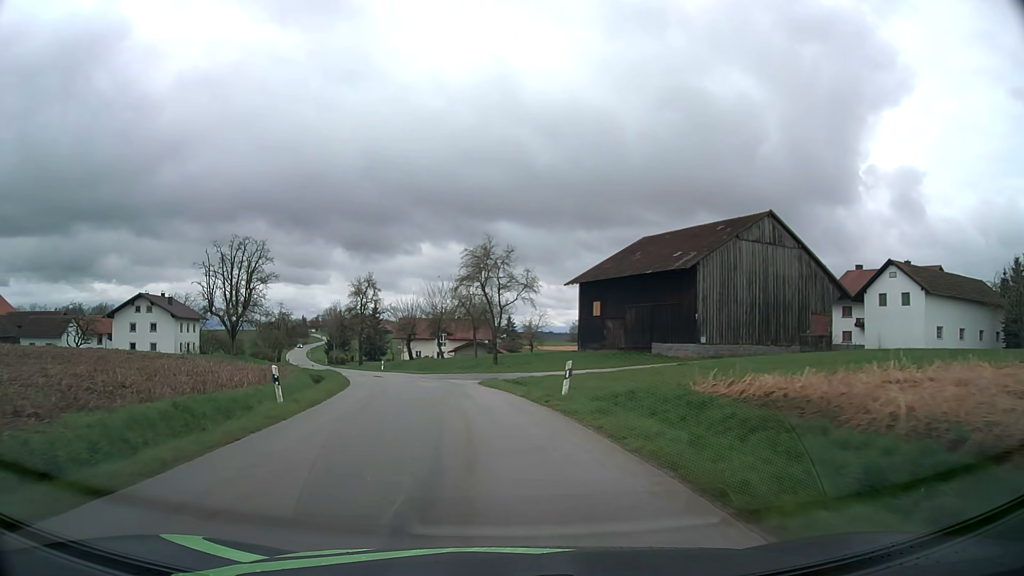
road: tertiary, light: Day
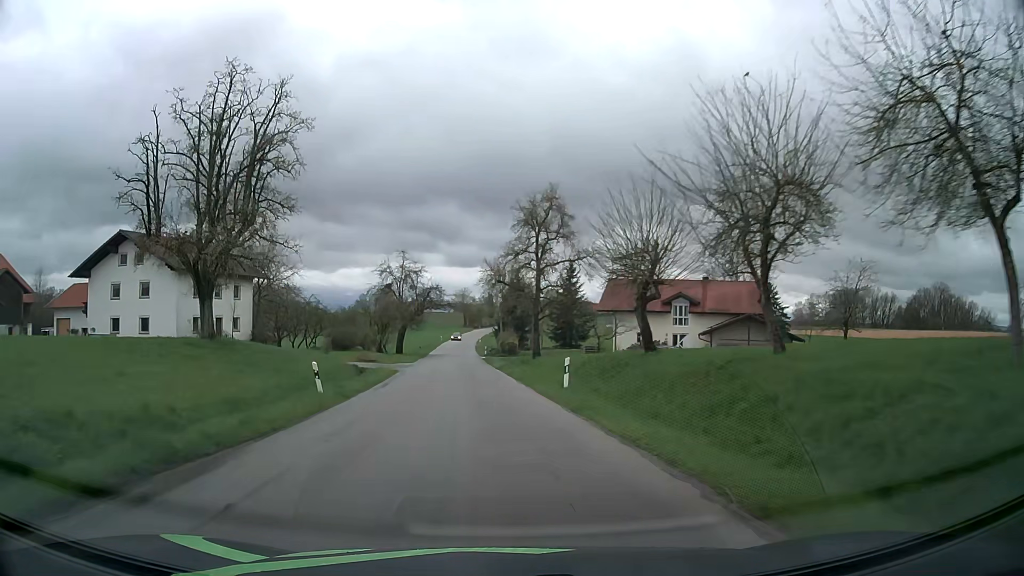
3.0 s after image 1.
(-7.7, +47.0) m; -17°
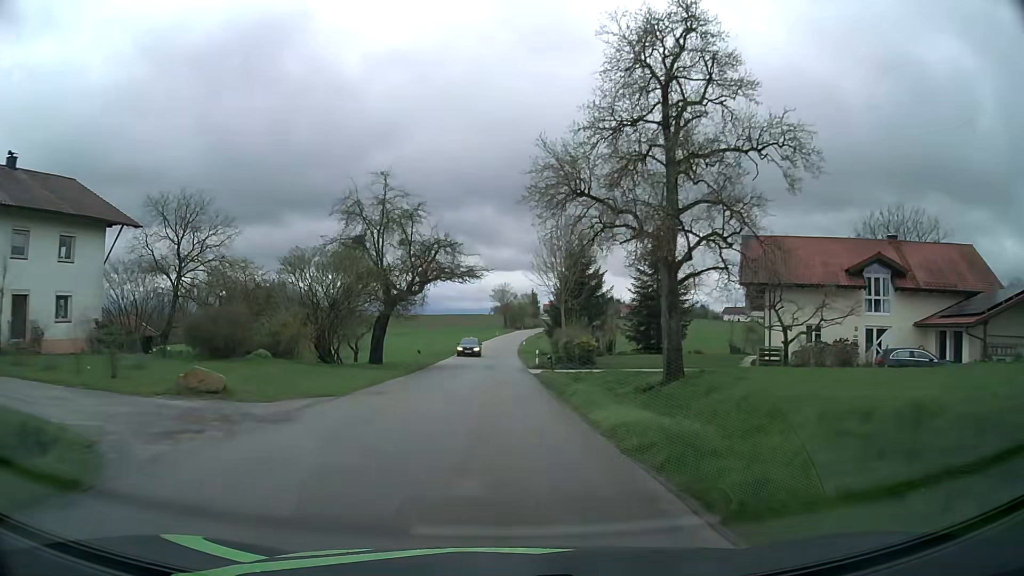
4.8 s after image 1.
(-1.8, +31.2) m; -4°
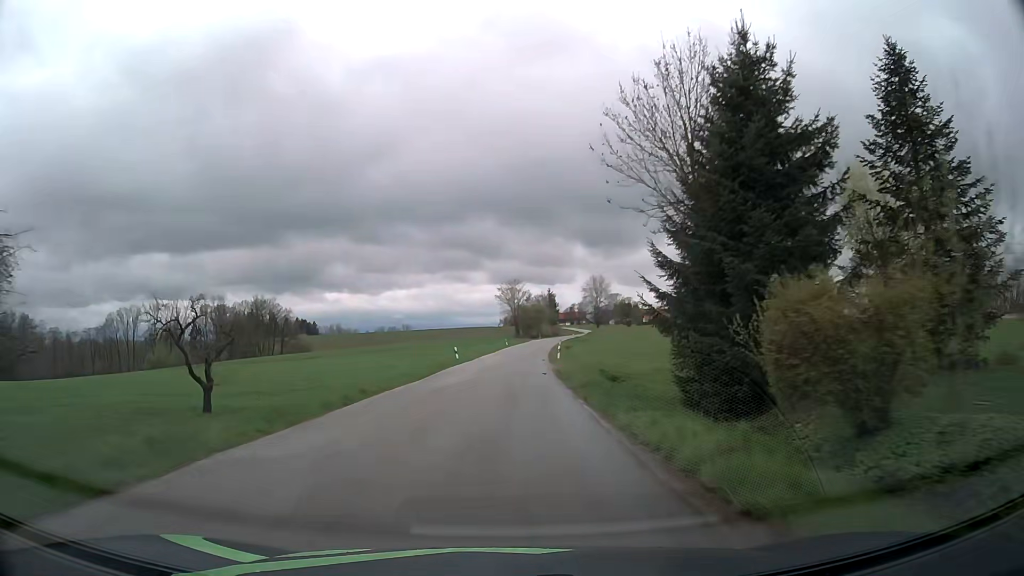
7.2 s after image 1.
(-0.2, +43.3) m; -2°
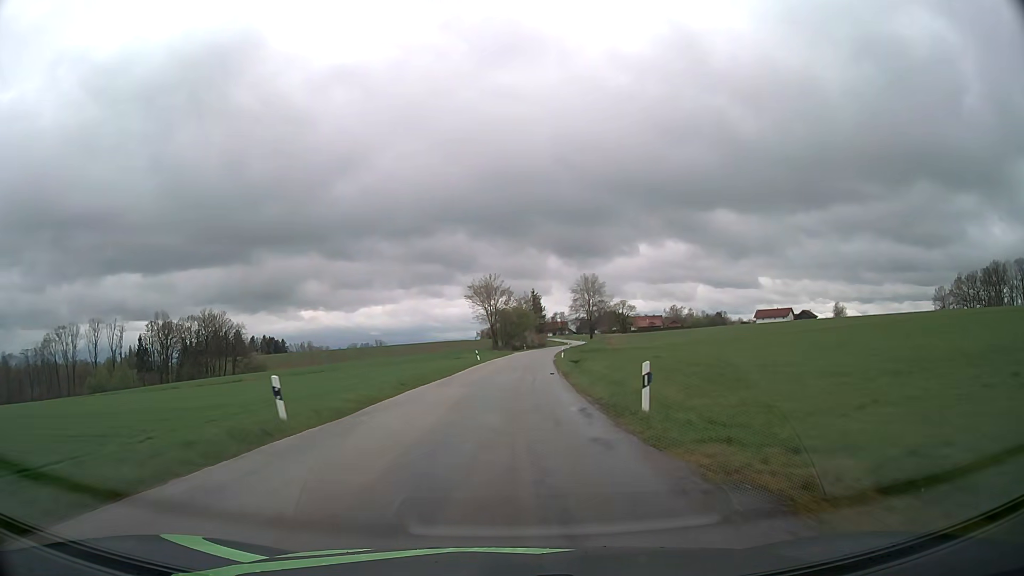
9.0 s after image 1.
(+1.0, +33.0) m; +3°
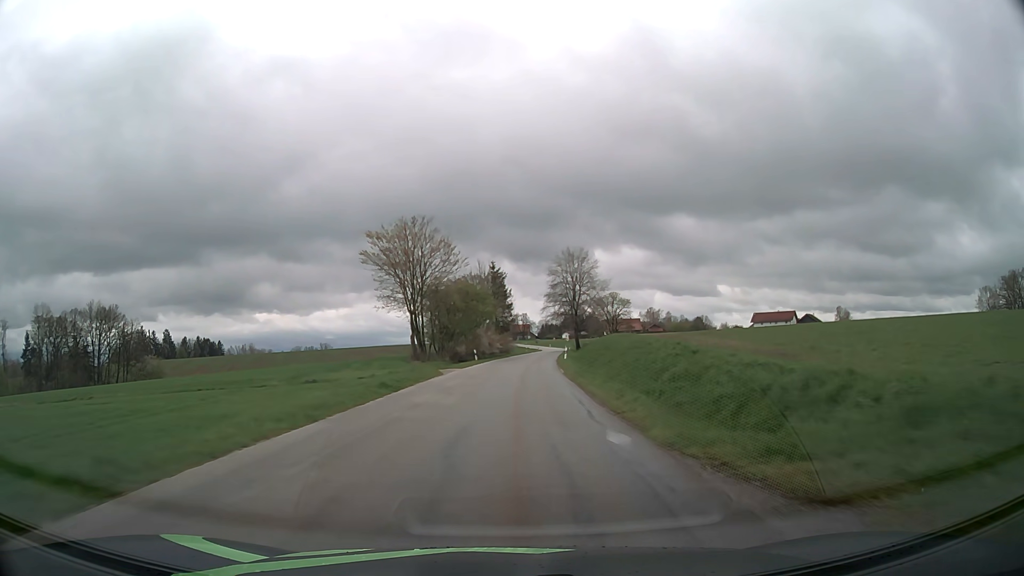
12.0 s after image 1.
(+1.8, +55.1) m; +4°
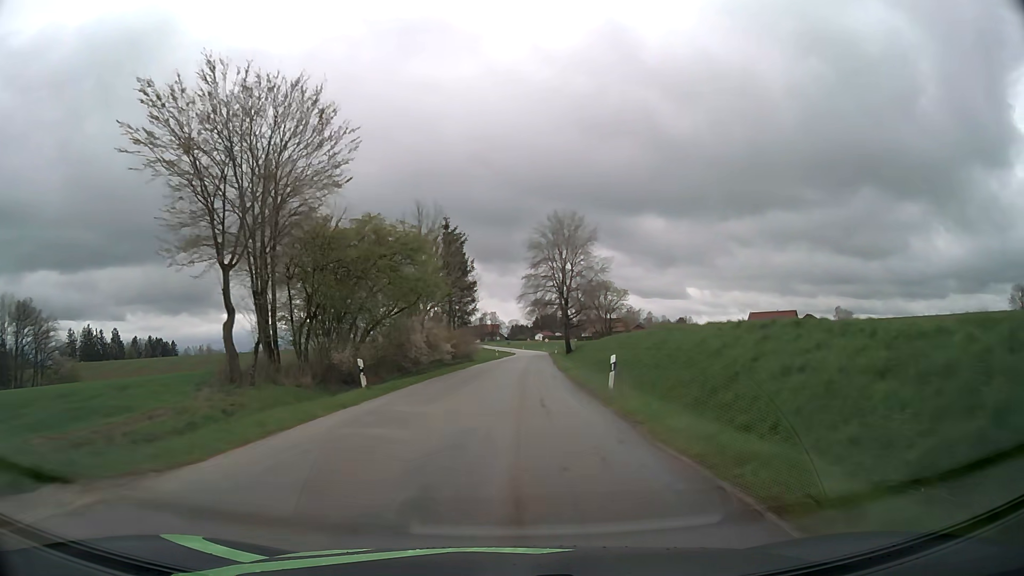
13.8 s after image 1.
(+0.7, +33.4) m; +3°
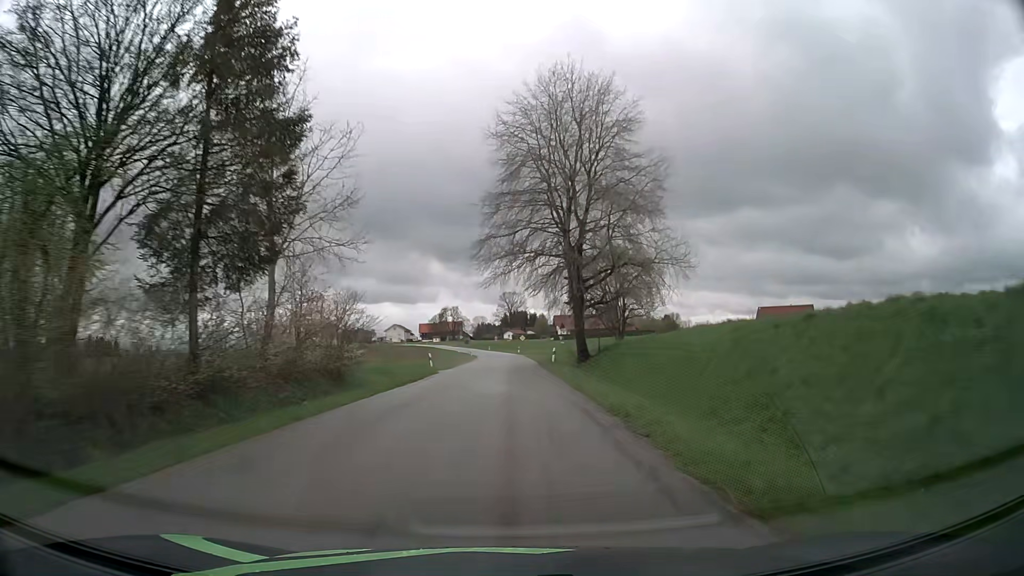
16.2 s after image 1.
(+1.3, +44.8) m; +3°
(0, +10) (0, +20) (0, +30) (0, +40) (0, +50) (0, +60) (0, +70) (0, +80) (0, +90) (-1, +100) m
